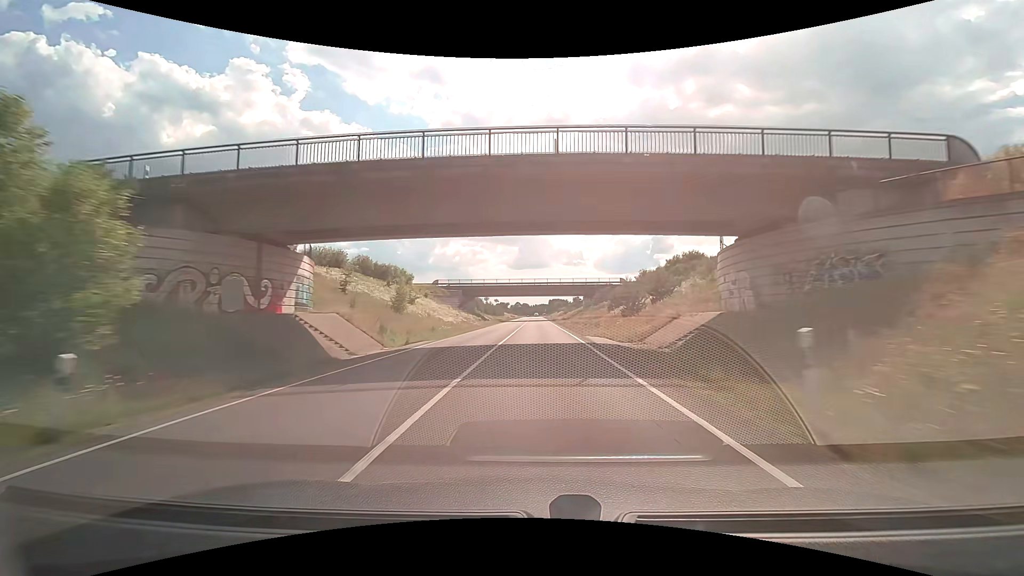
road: trunk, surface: asphalt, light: Day
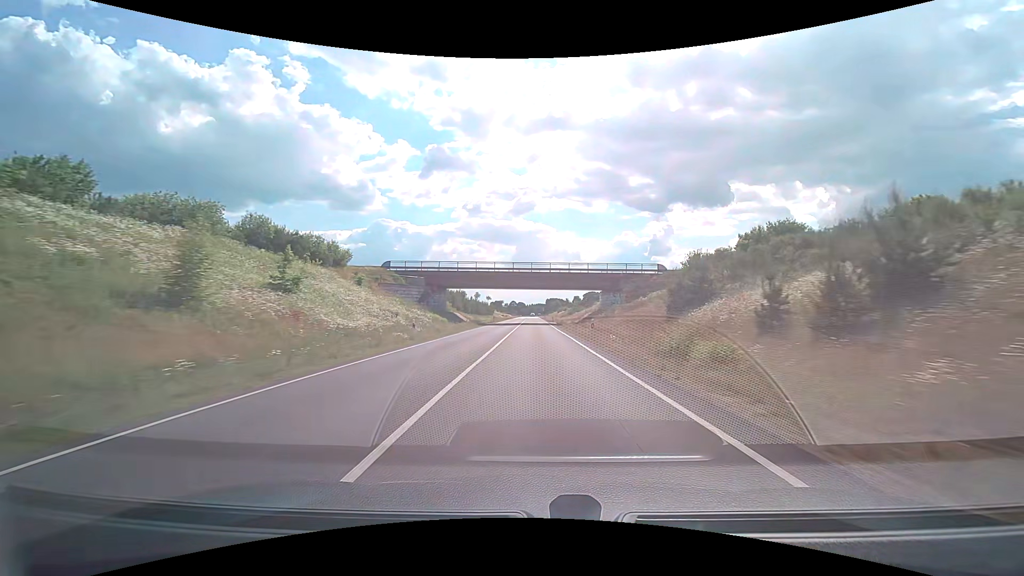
(+0.2, +29.9) m; +2°
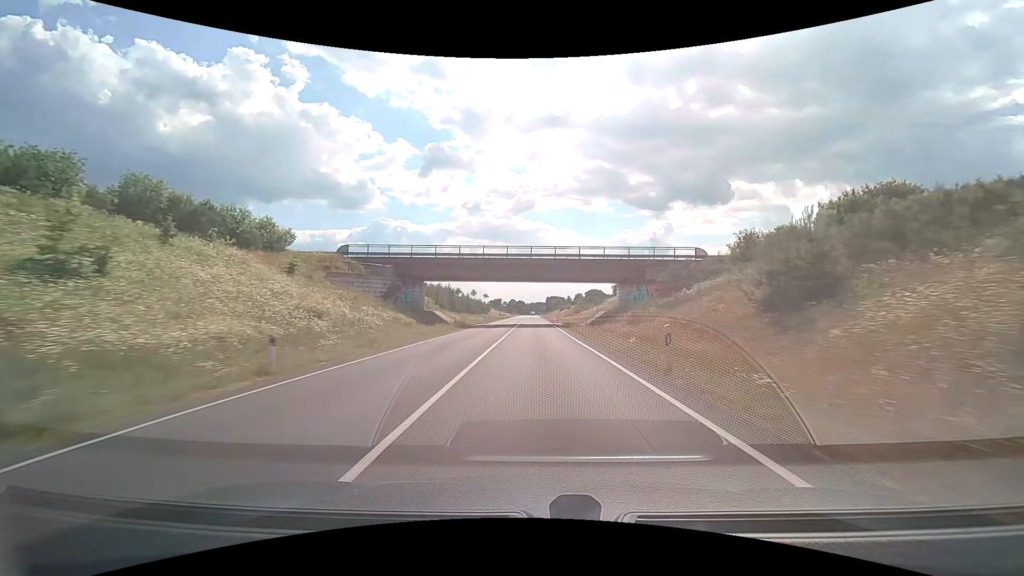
(-0.3, +14.6) m; -1°
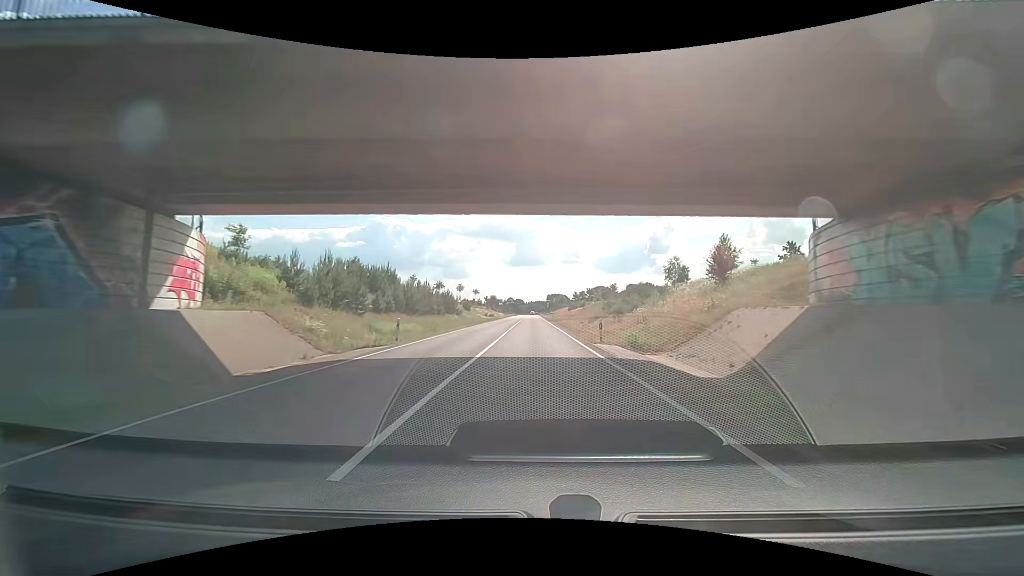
(-0.1, +41.1) m; 0°
(0, +10) (0, +20) (0, +30) (0, +40) (0, +50) (0, +60) (0, +70) (0, +80) (0, +90) (0, +100) m
